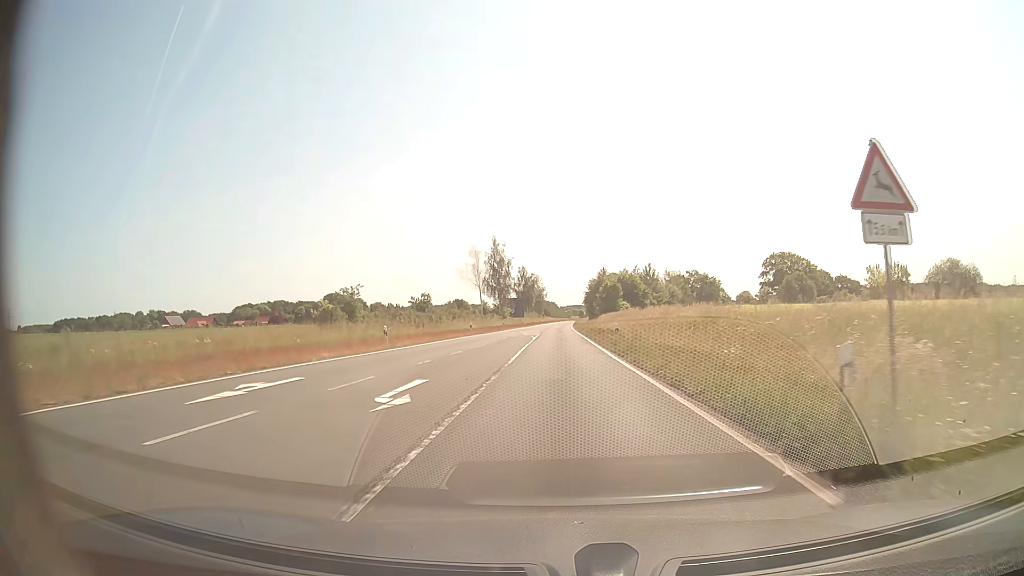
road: secondary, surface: asphalt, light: Day
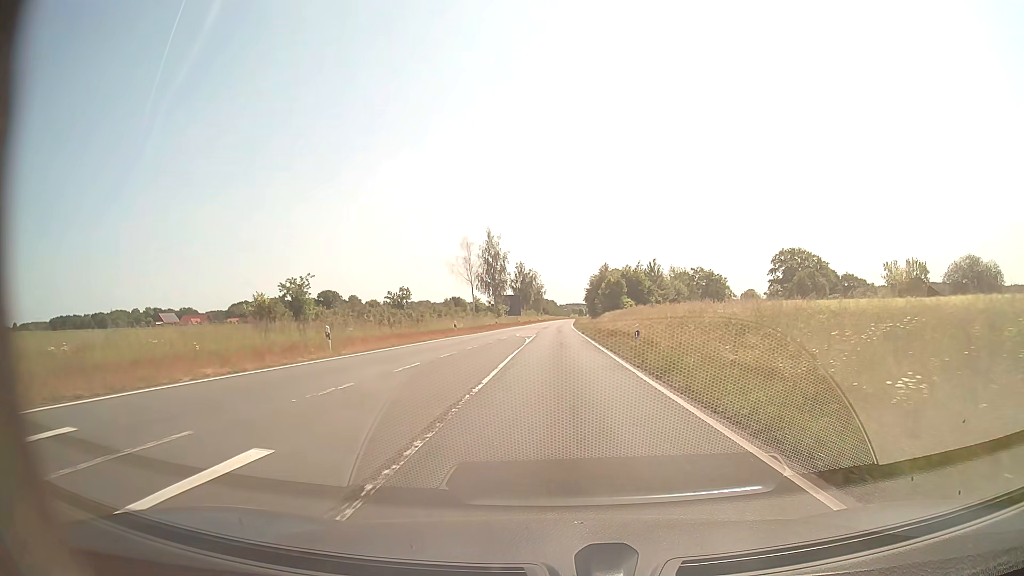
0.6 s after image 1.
(0.0, +8.2) m; 0°
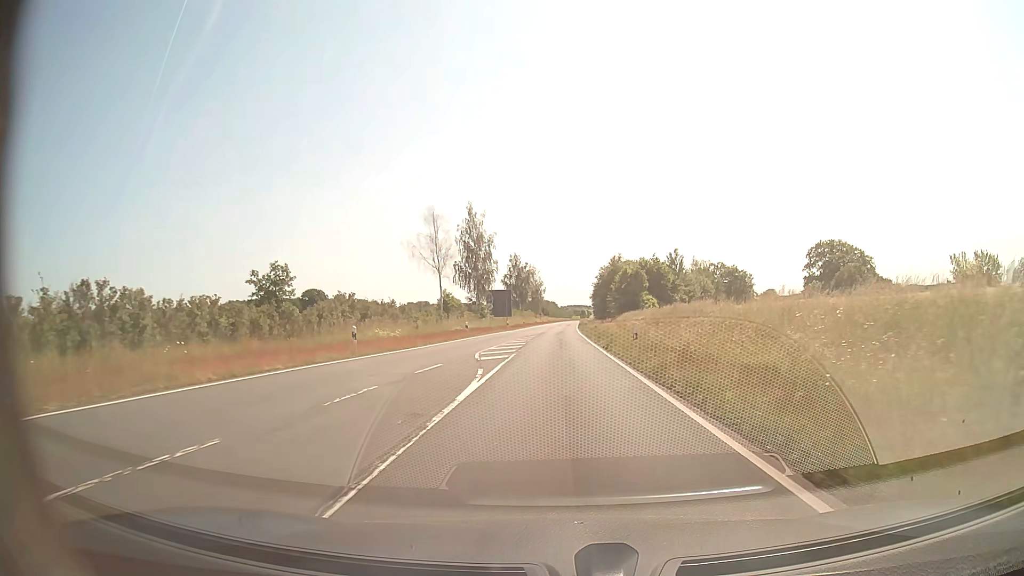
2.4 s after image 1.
(0.0, +24.7) m; 0°
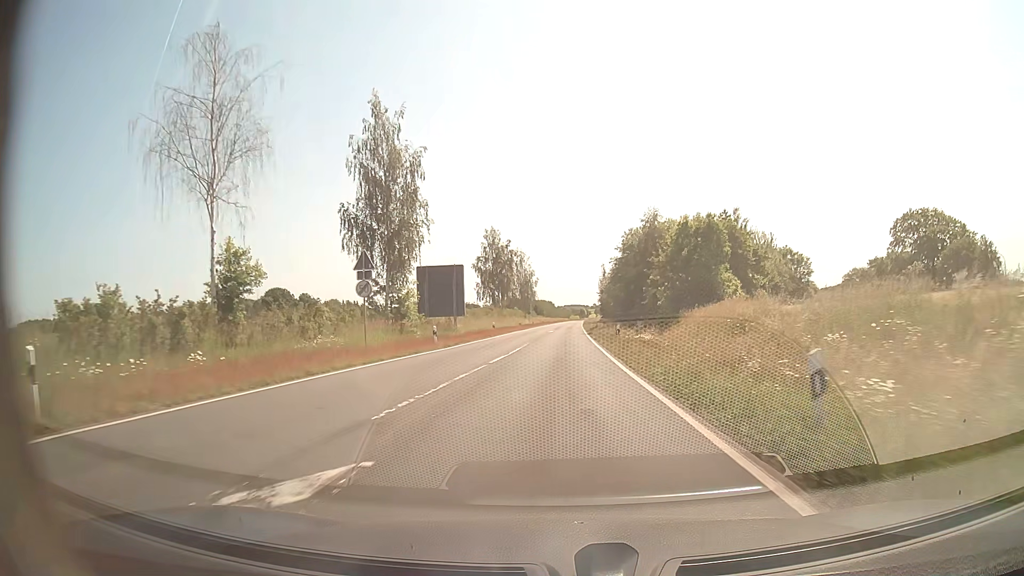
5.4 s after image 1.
(+0.2, +42.4) m; 0°
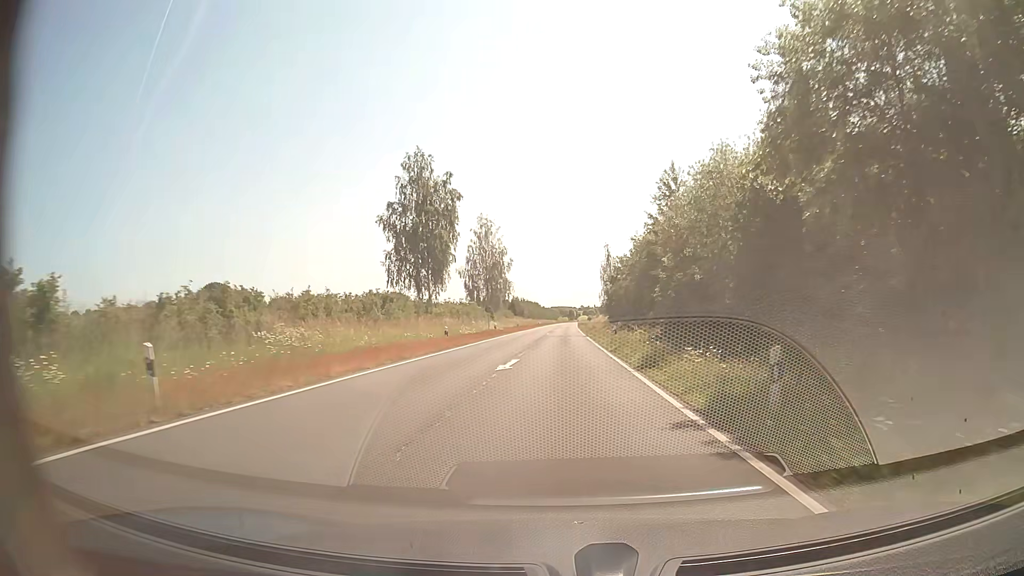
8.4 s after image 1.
(+0.3, +48.2) m; +1°
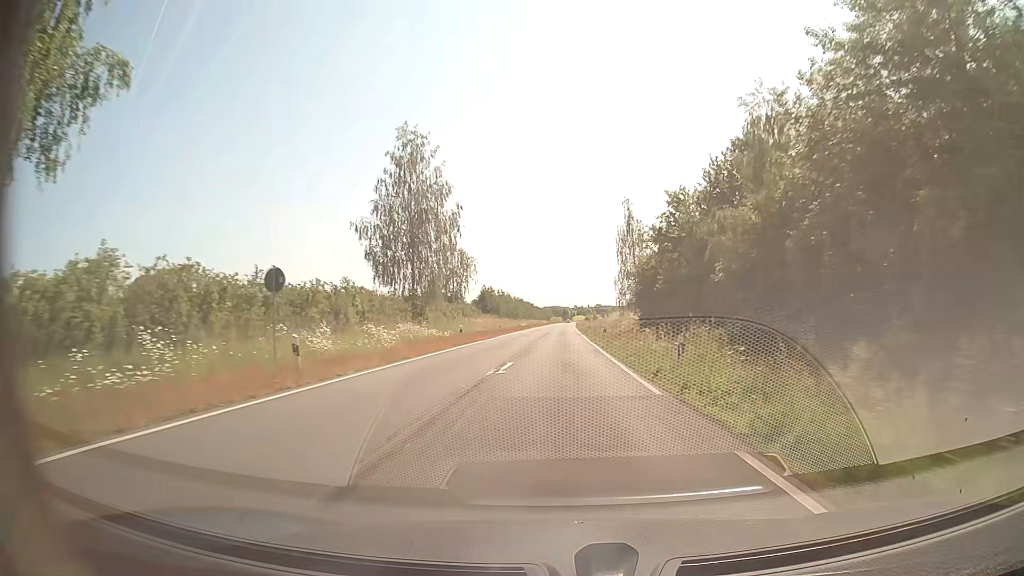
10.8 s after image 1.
(+0.2, +44.5) m; 0°
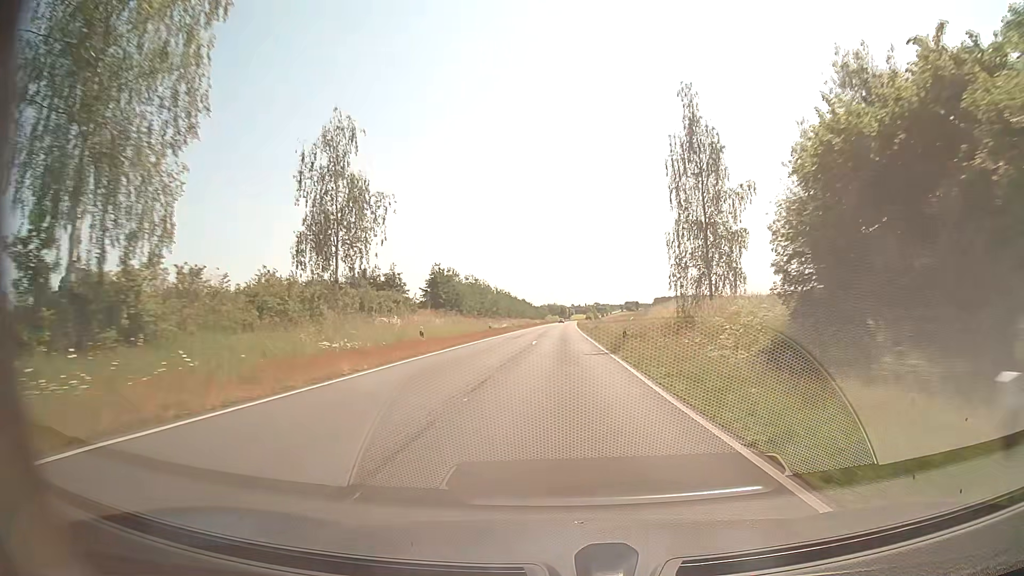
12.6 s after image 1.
(+0.1, +36.3) m; 0°
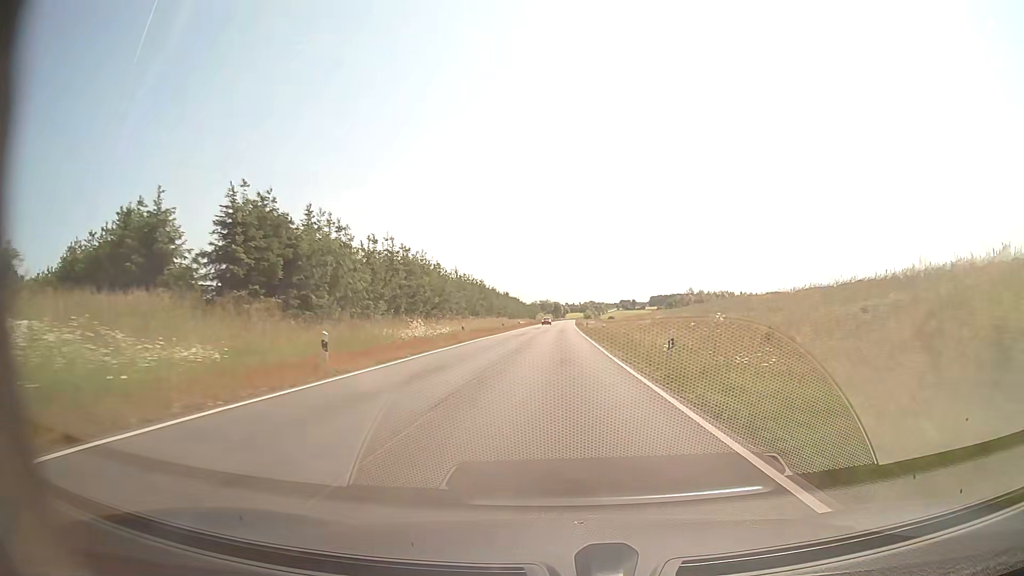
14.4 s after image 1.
(+0.1, +37.6) m; 0°
(0, +10) (0, +20) (0, +30) (0, +40) (0, +50) (0, +60) (0, +70) (0, +80) (+1, +90) (+1, +100) m
